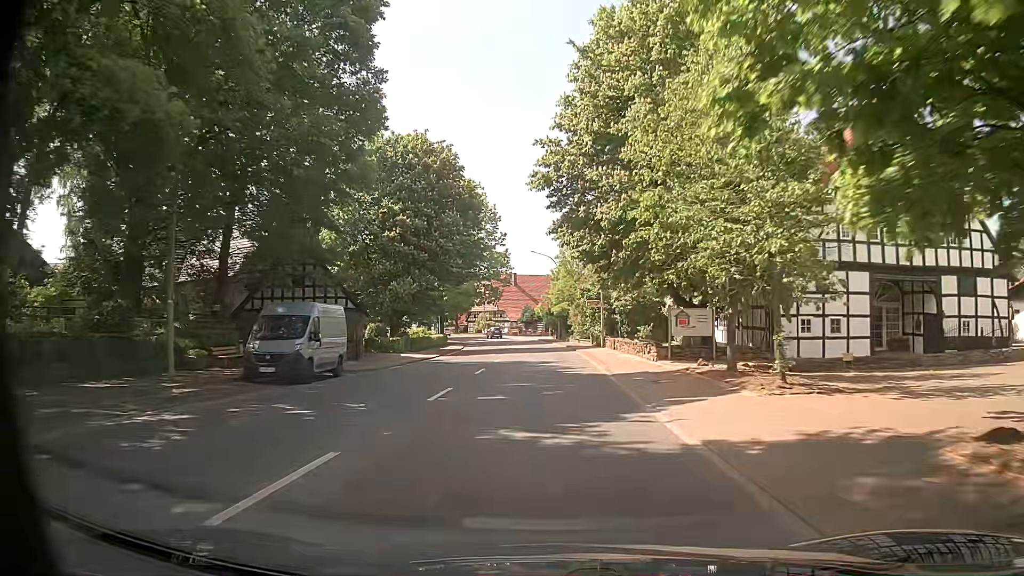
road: primary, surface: asphalt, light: Day
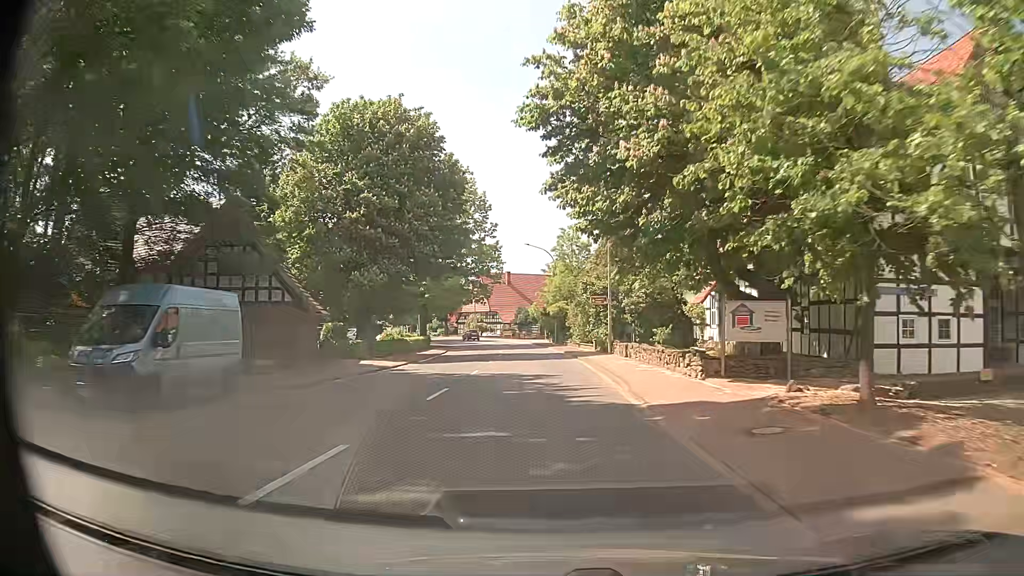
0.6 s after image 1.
(-0.1, +8.4) m; -1°
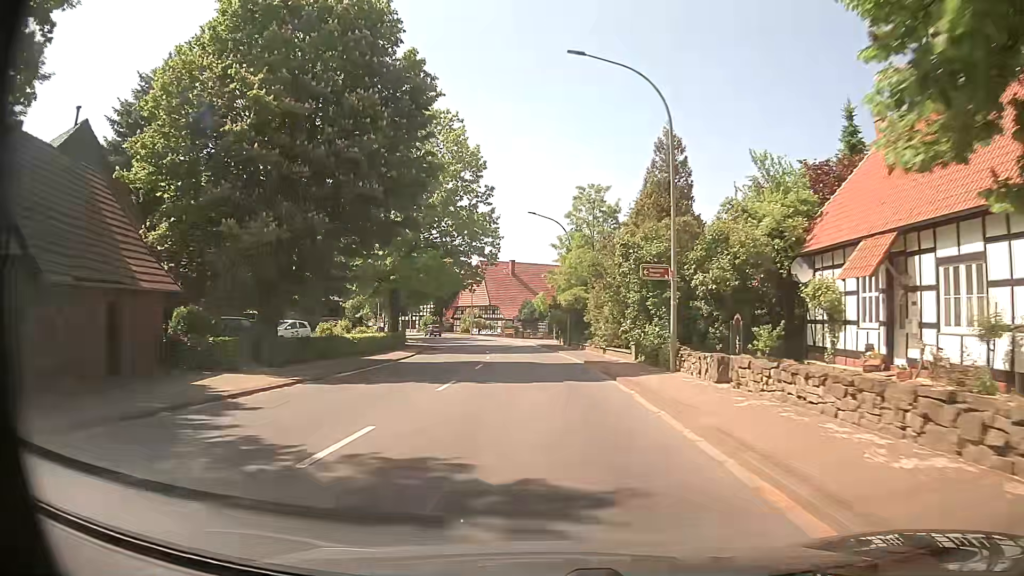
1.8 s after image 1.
(+0.2, +16.6) m; 0°
(0, +10) (0, +20) (-1, +30) (-1, +40) (-2, +50) (-3, +60) (-1, +70) (+5, +78) (+12, +84) (+20, +91) m
